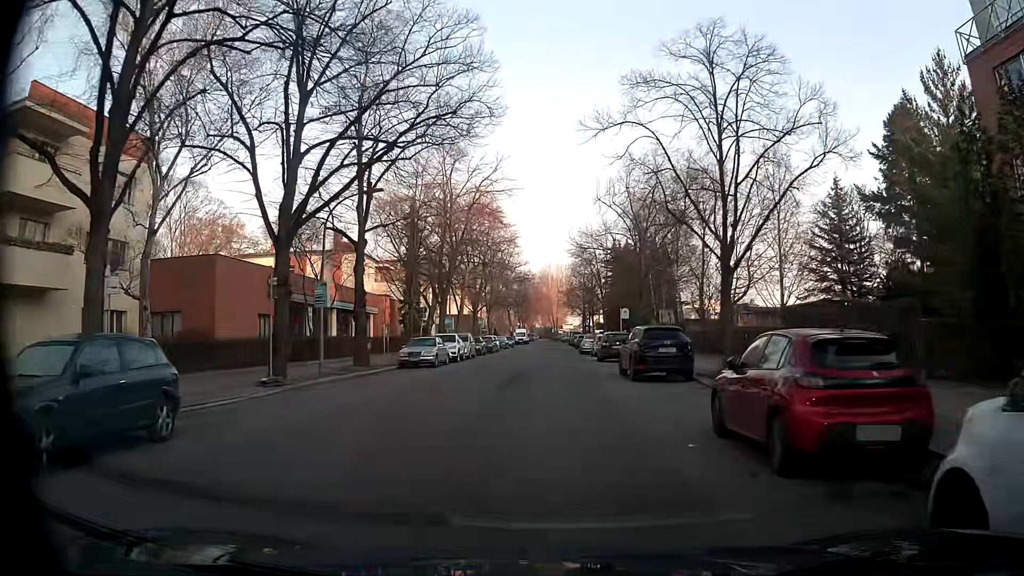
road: residential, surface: asphalt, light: Day
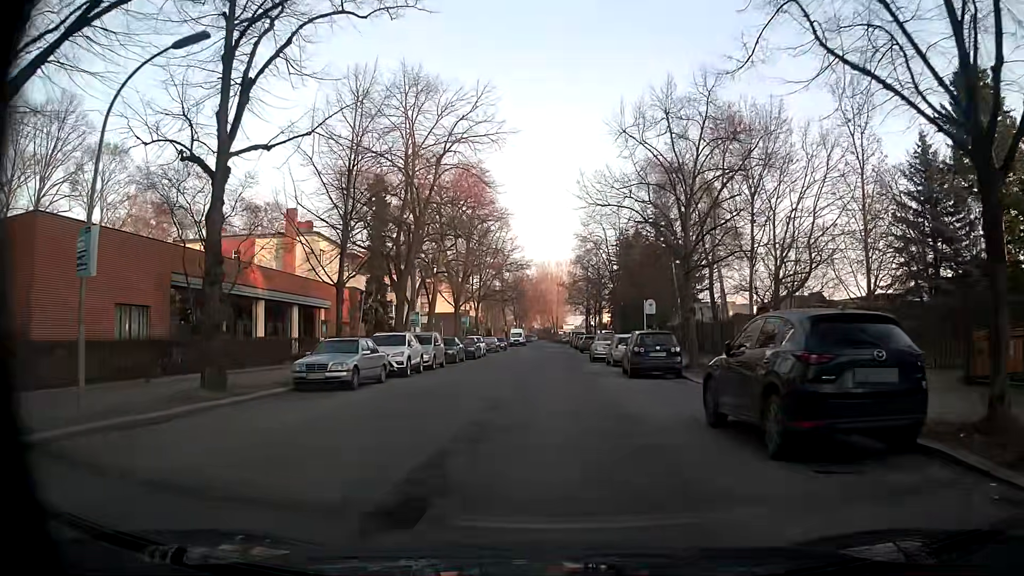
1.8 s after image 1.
(+0.1, +13.0) m; 0°
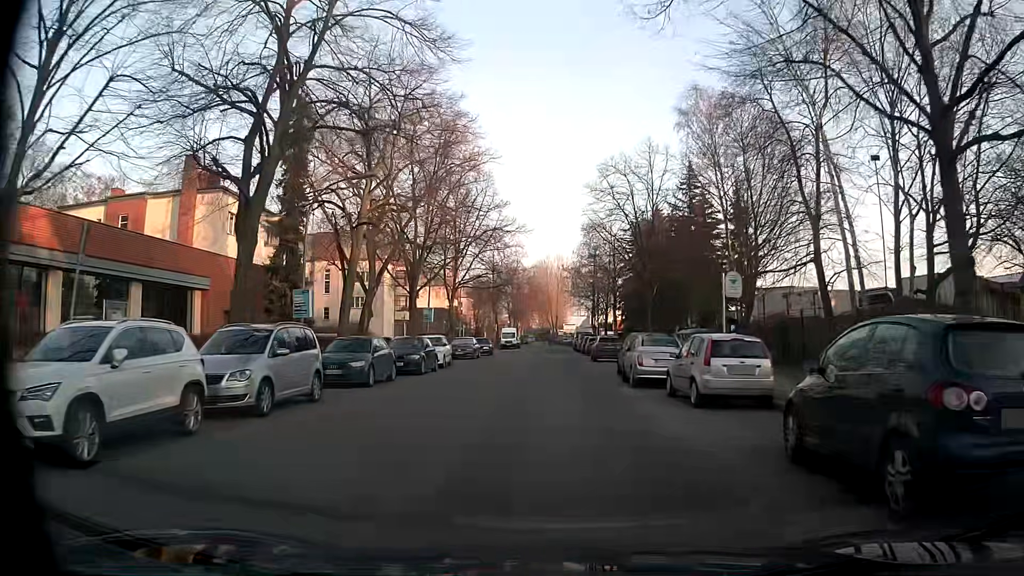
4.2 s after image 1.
(+0.1, +17.5) m; 0°
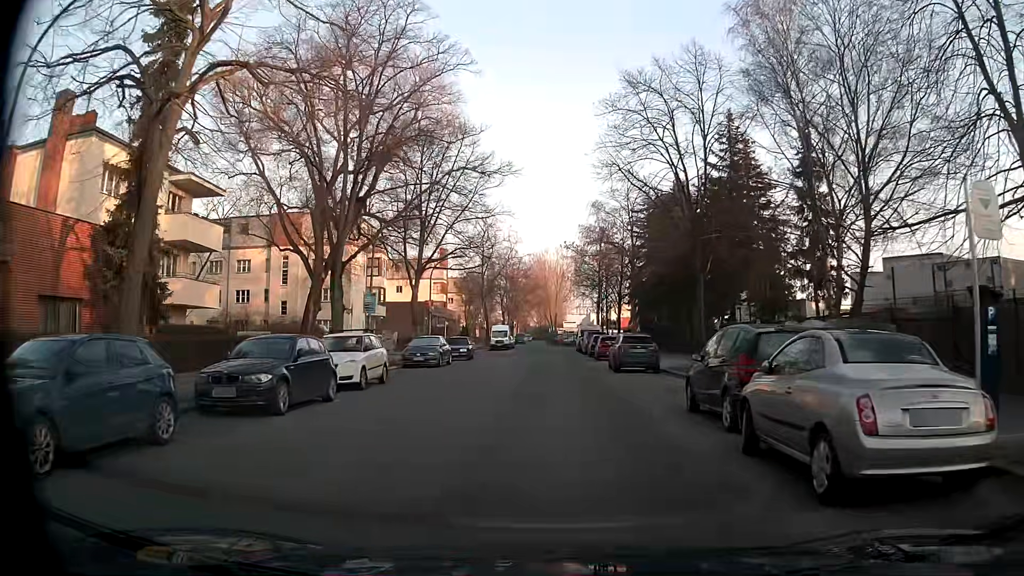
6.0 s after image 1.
(0.0, +13.3) m; 0°
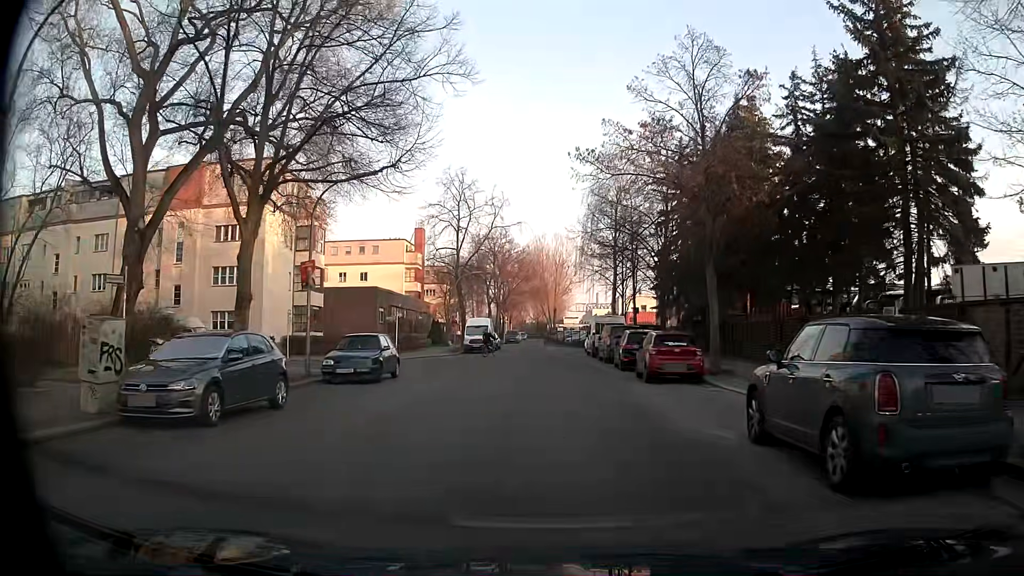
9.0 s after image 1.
(0.0, +21.2) m; 0°
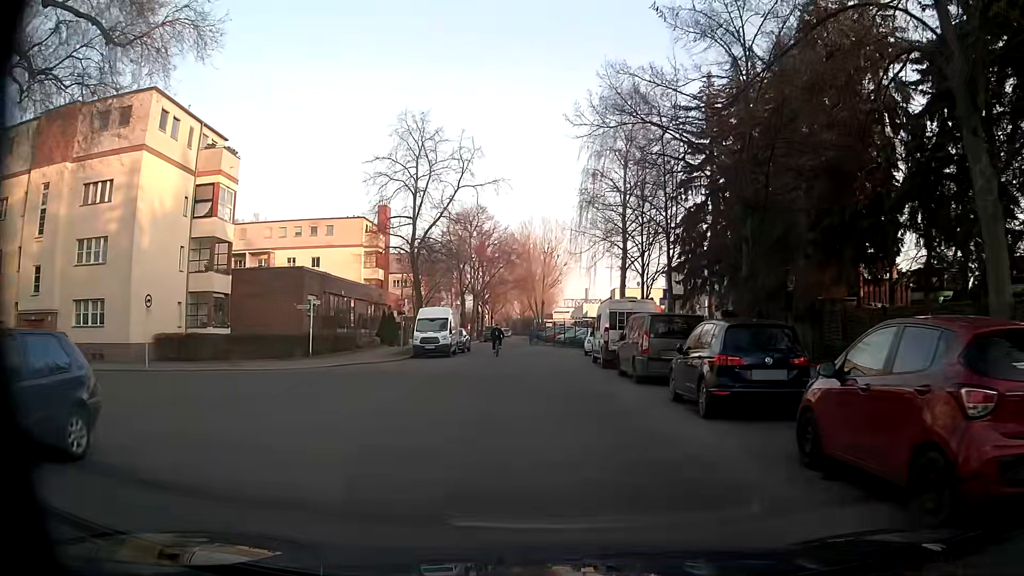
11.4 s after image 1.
(+0.3, +15.2) m; +2°
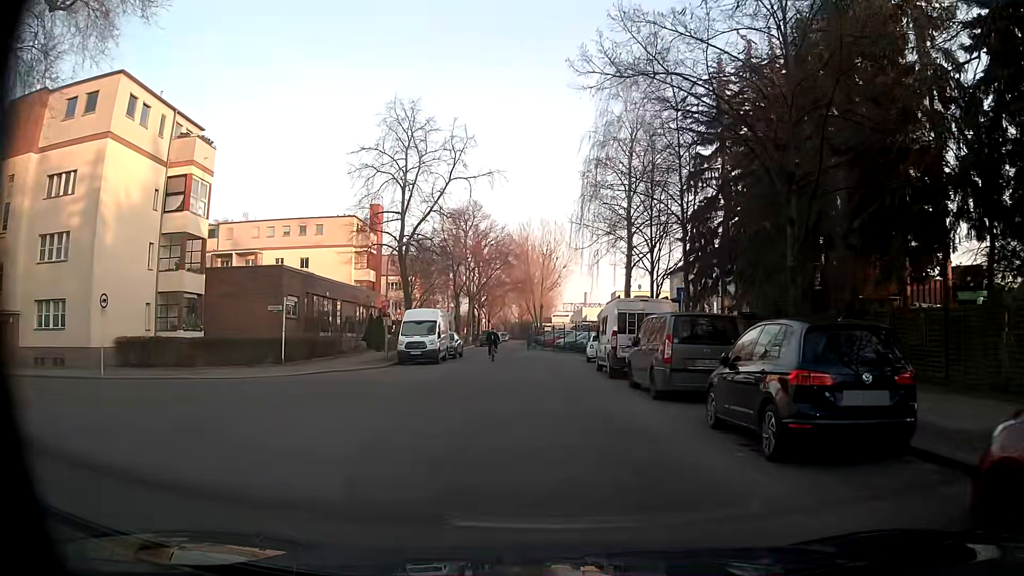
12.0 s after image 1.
(0.0, +3.3) m; +1°
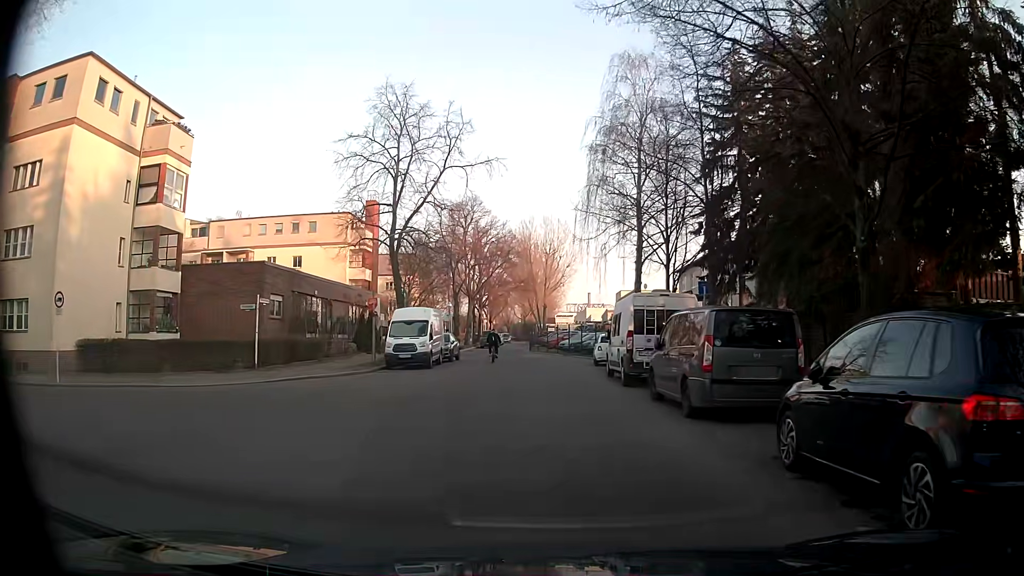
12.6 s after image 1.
(-0.1, +3.1) m; -1°
